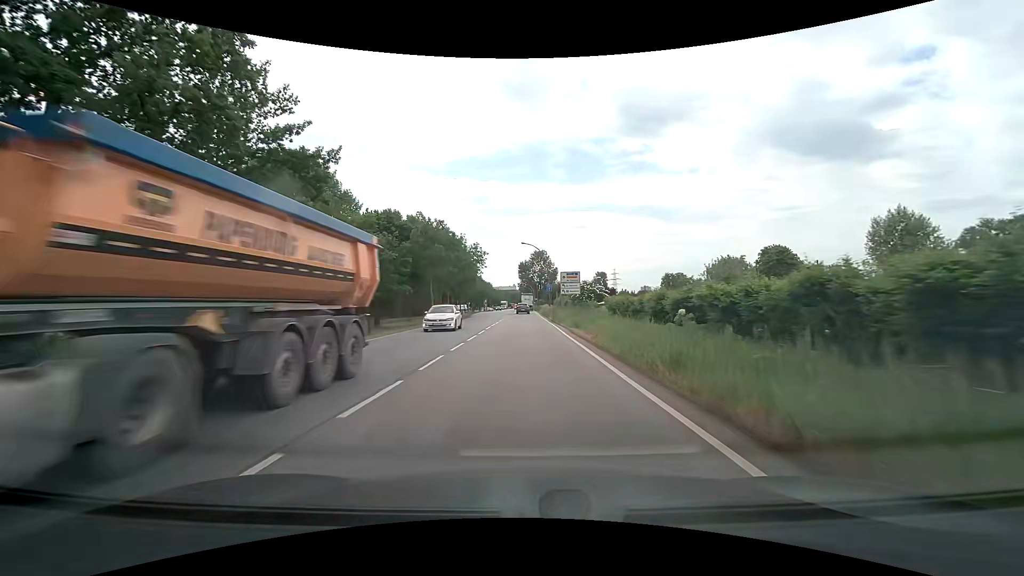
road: secondary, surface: asphalt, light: Day
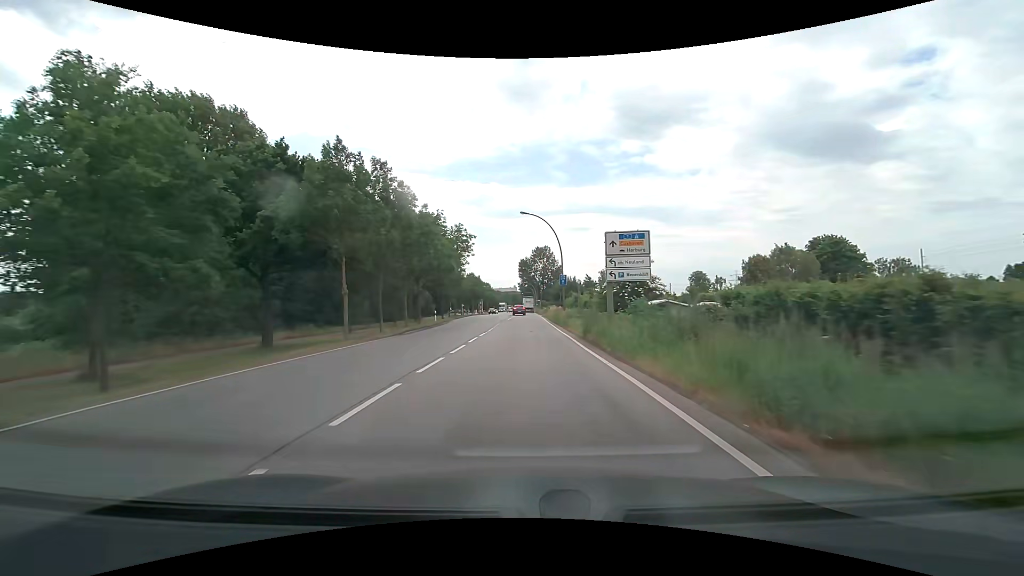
(0.0, +23.0) m; 0°
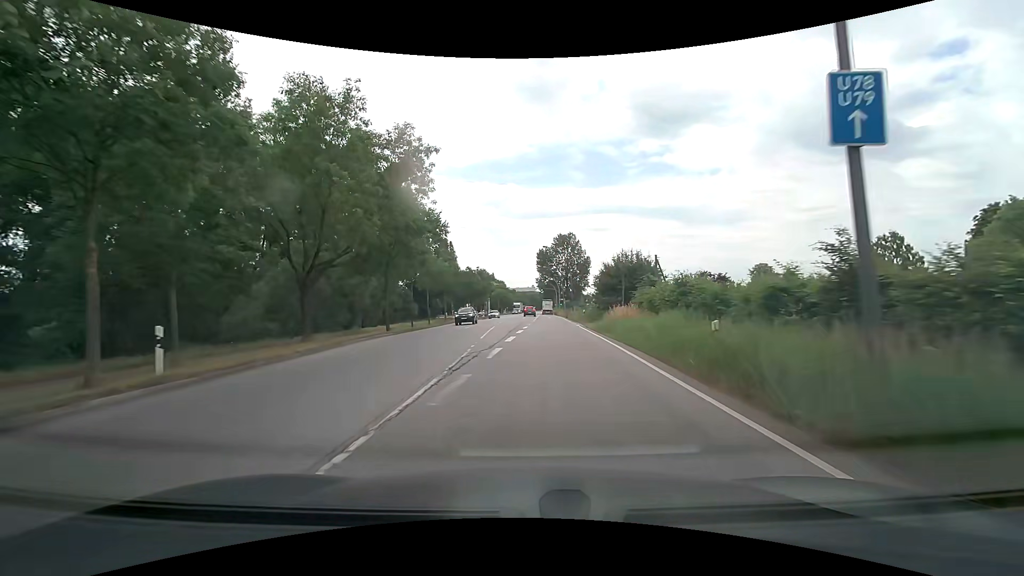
(-0.3, +37.8) m; -2°
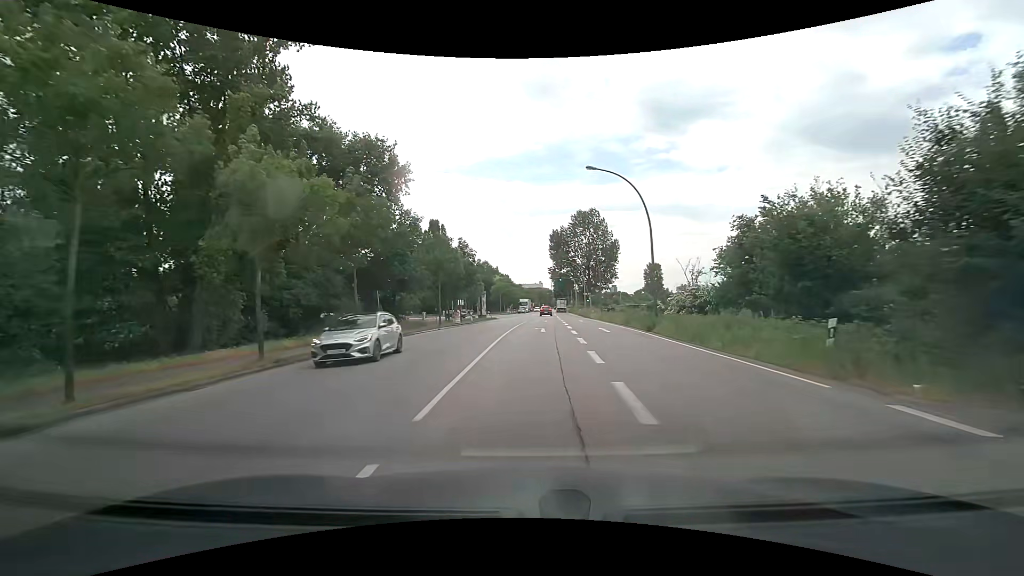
(-0.9, +37.2) m; -1°
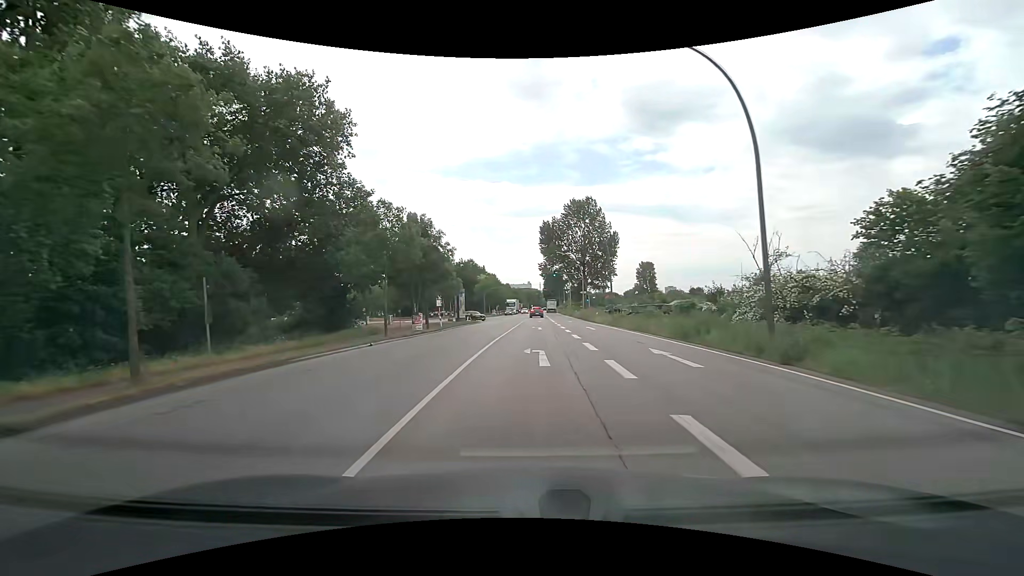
(+0.1, +14.7) m; +1°
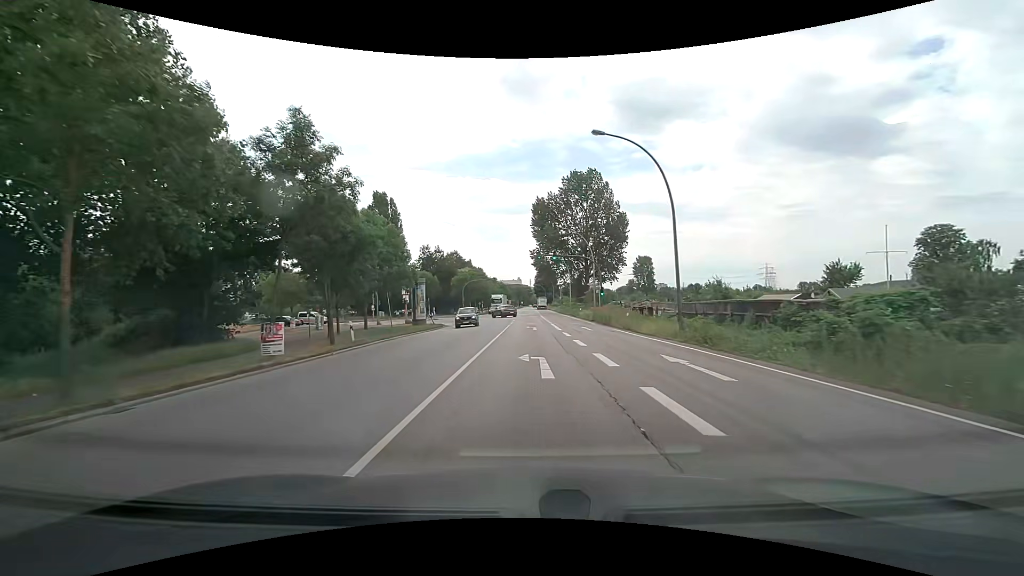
(+0.2, +22.0) m; +1°
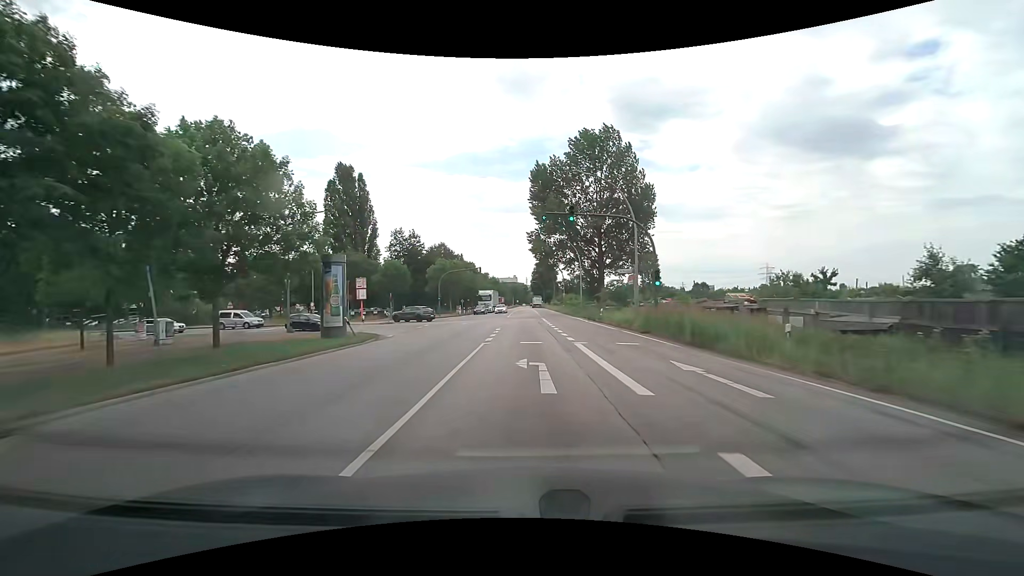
(+0.1, +21.7) m; 0°
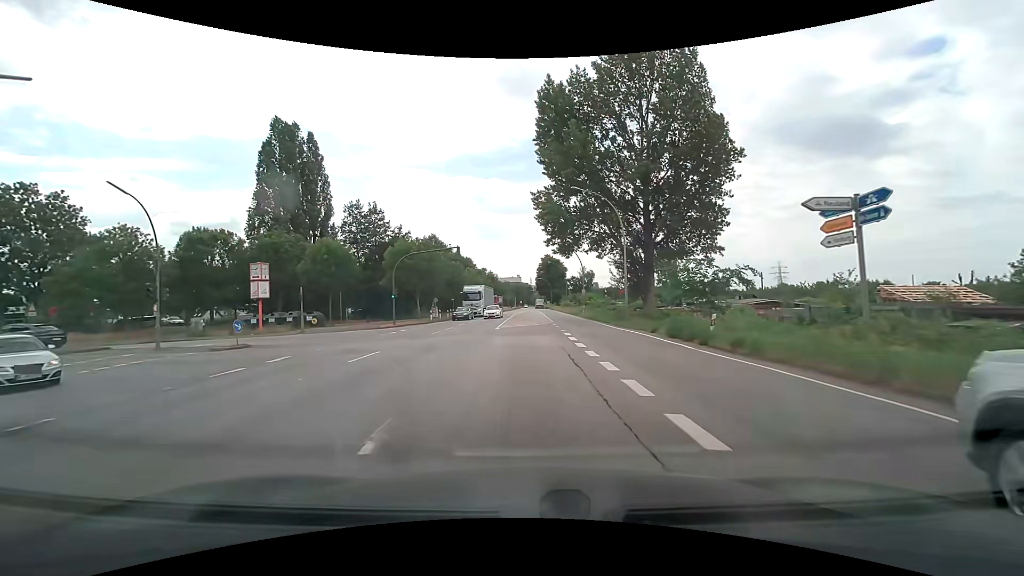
(+0.1, +25.8) m; 0°
